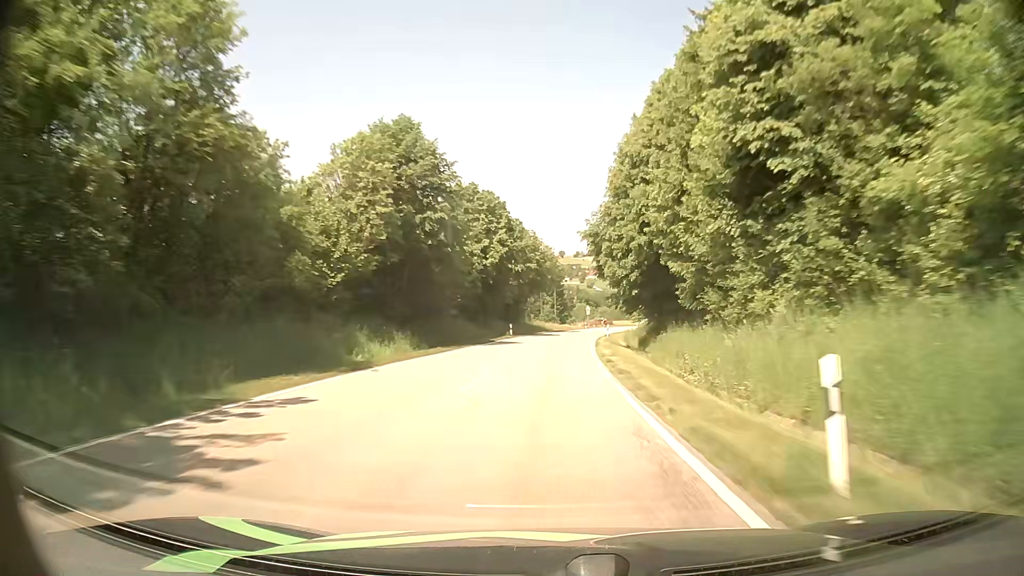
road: secondary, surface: asphalt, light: Day
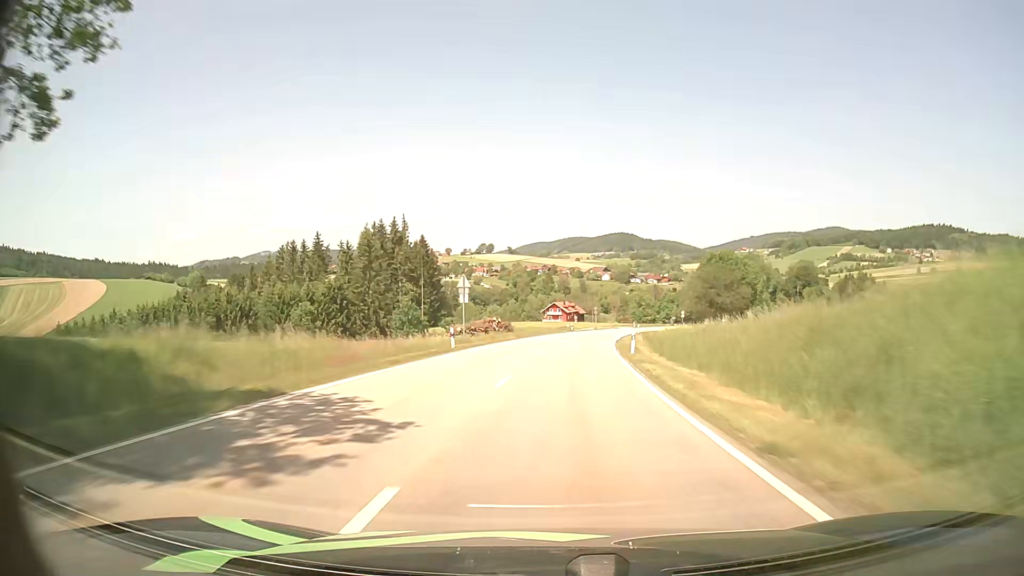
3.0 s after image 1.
(+5.1, +76.0) m; +9°
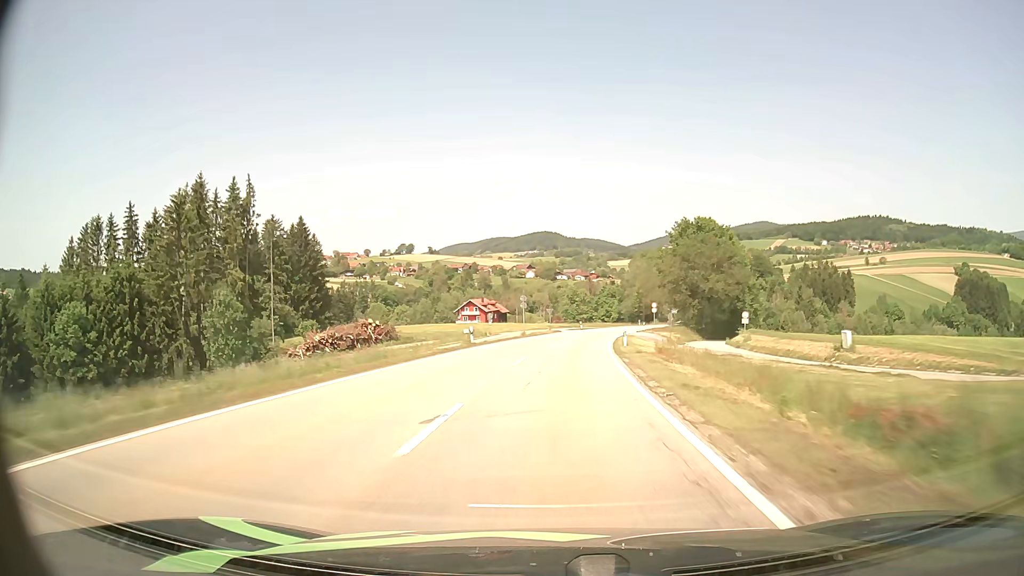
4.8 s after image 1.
(+3.0, +45.5) m; +7°
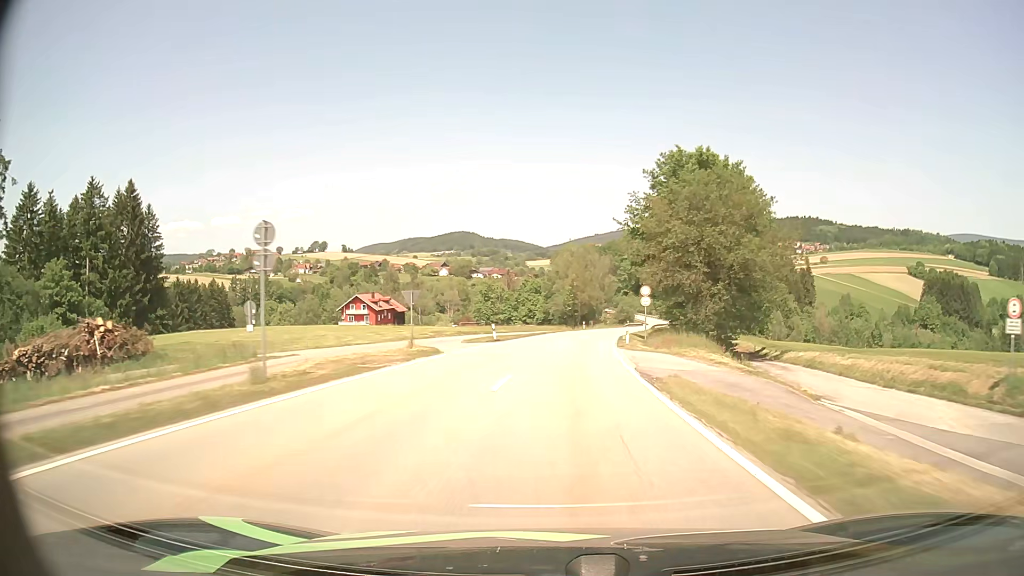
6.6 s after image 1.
(+2.2, +45.7) m; +7°
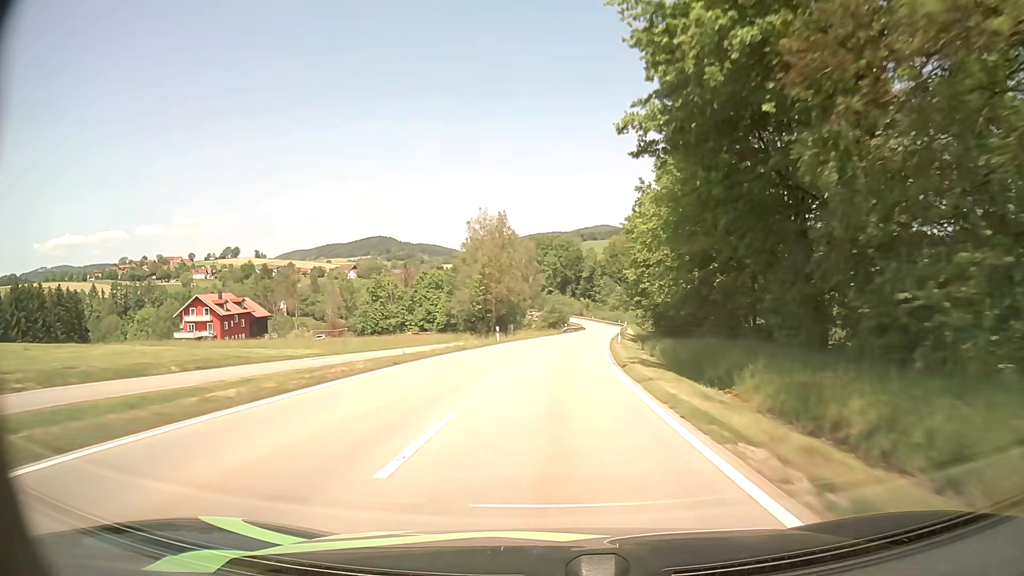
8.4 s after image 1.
(+3.0, +45.8) m; +7°
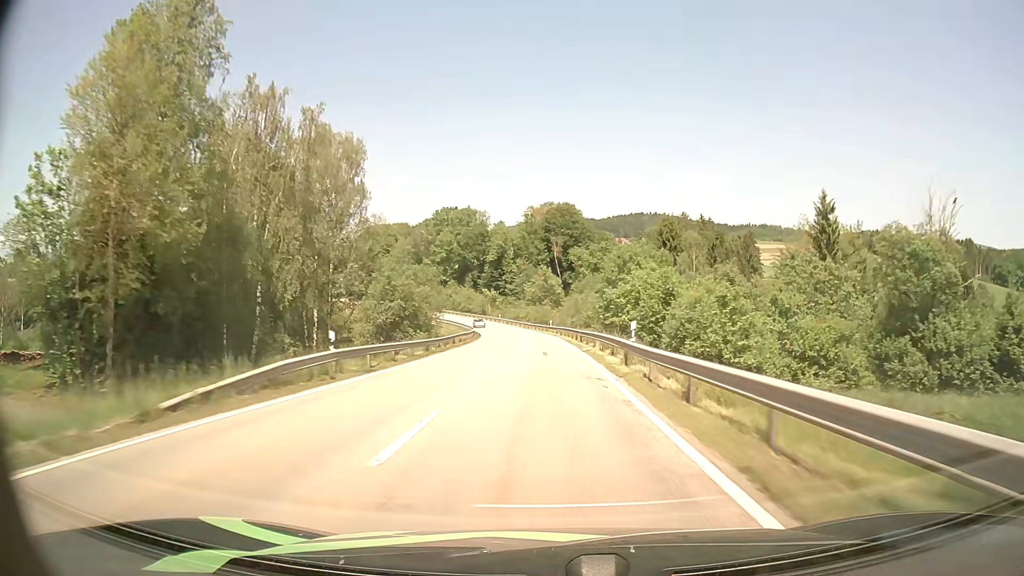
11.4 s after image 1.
(+6.3, +77.0) m; +8°
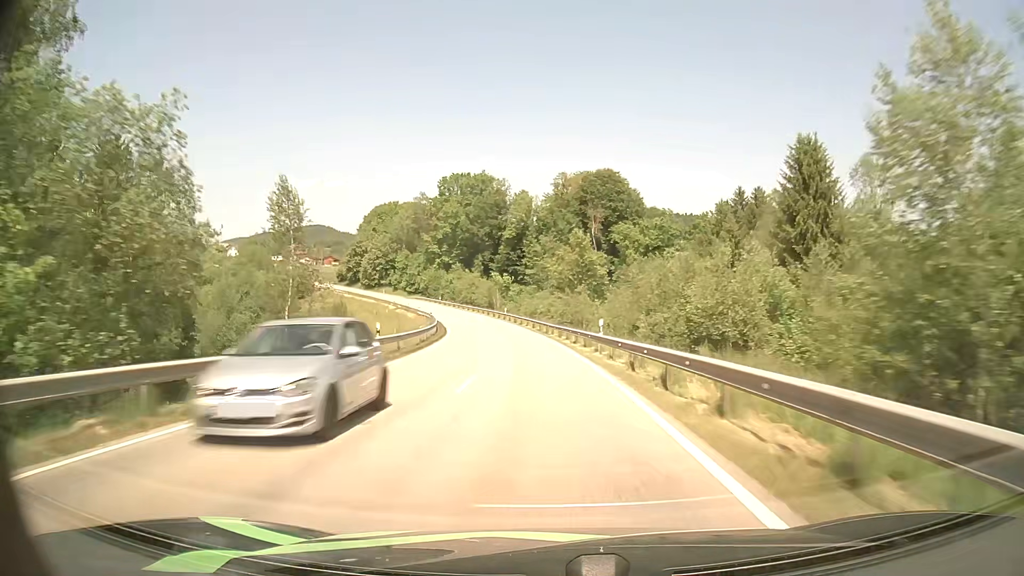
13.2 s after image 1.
(-0.5, +46.0) m; -2°
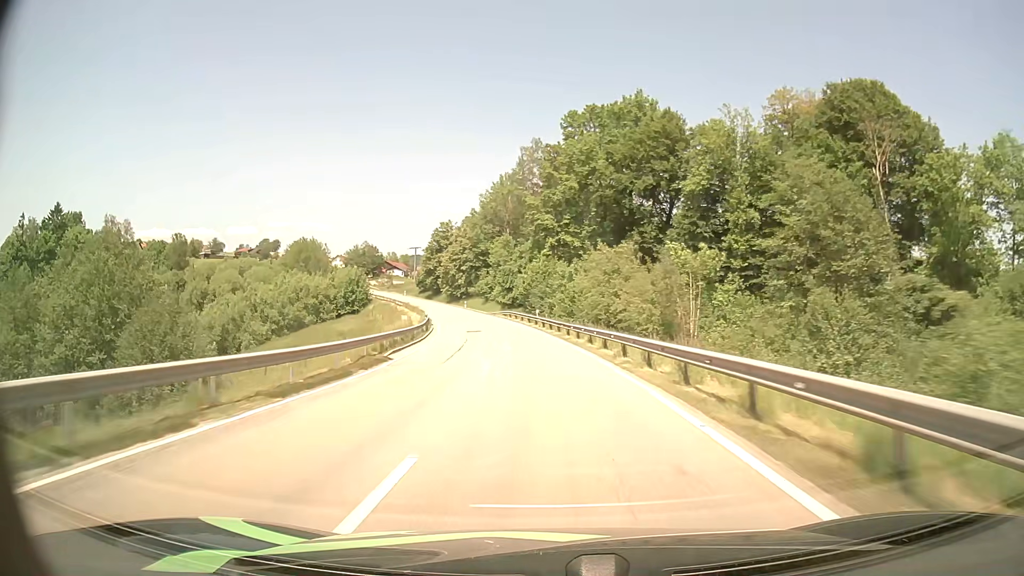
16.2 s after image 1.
(-7.2, +75.1) m; -12°
(0, +10) (-1, +20) (-2, +30) (-3, +40) (-4, +50) (-6, +60) (-8, +69) (-10, +79) (-13, +89) (-16, +98) m
